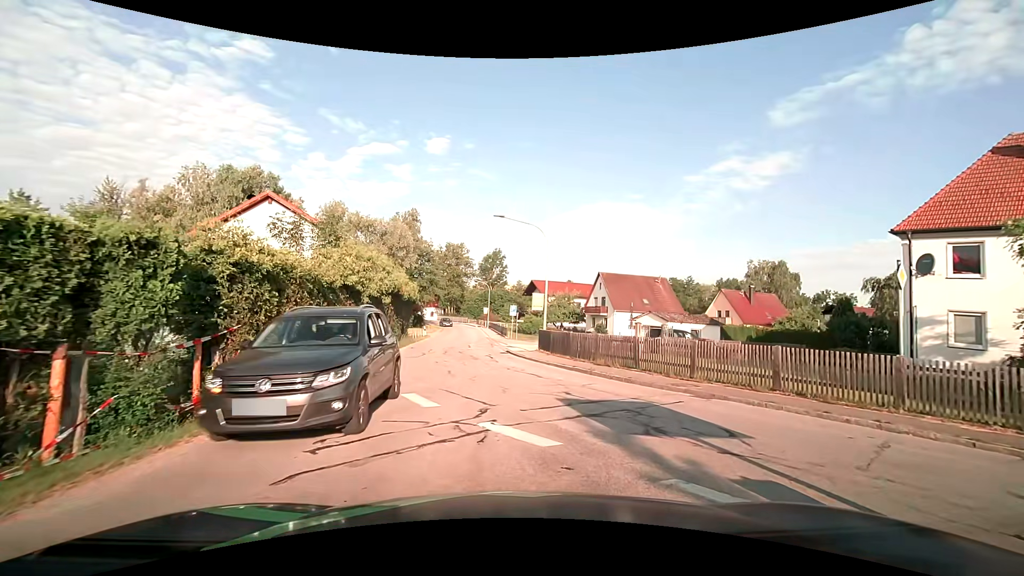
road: tertiary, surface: asphalt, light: Day
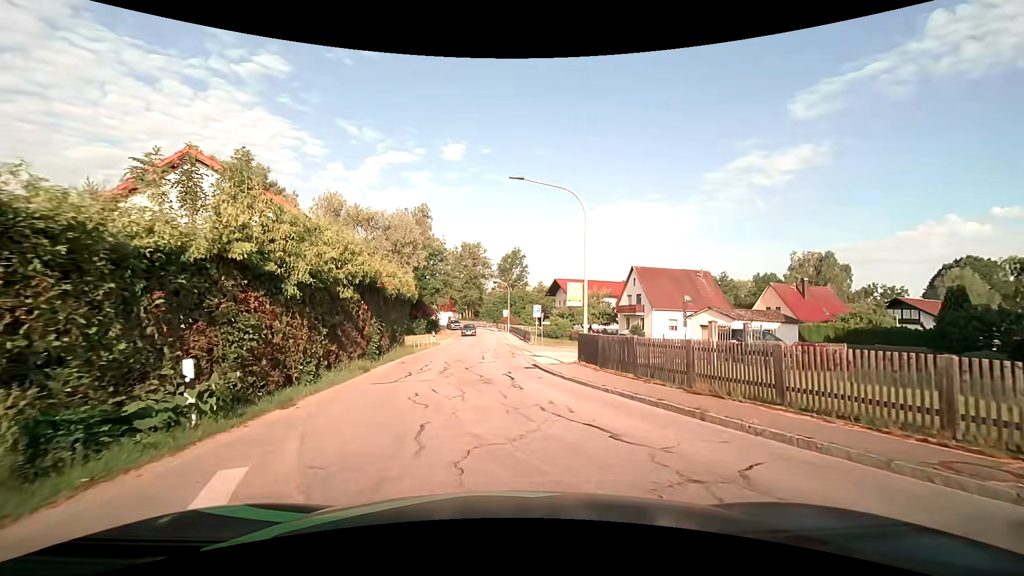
(0.0, +7.8) m; 0°
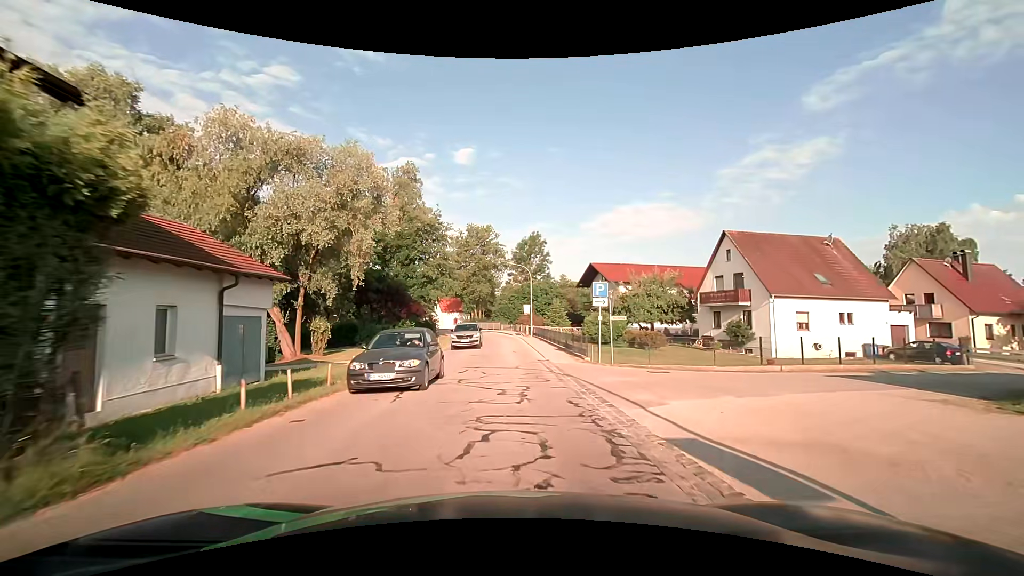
(-1.2, +21.3) m; -3°
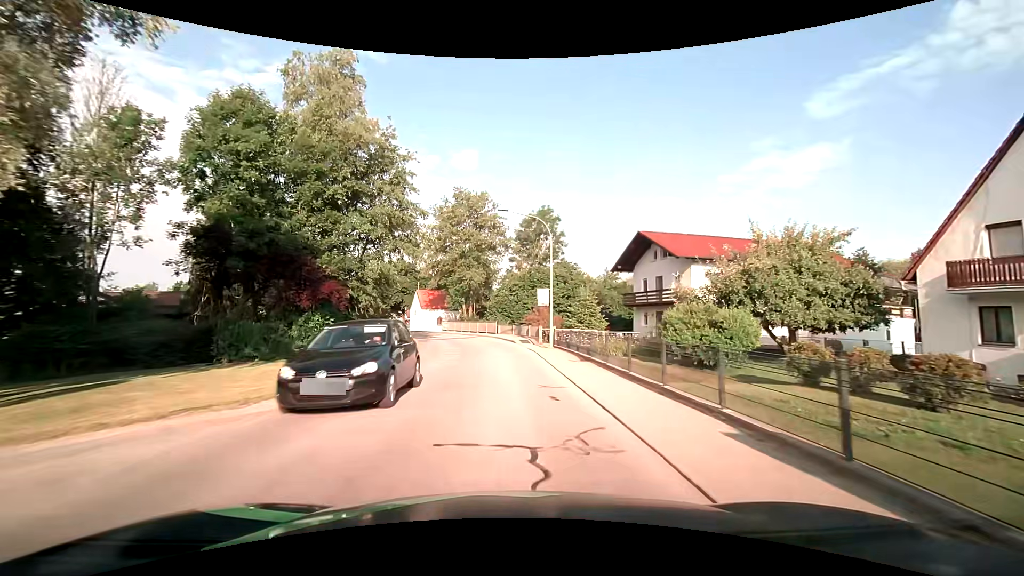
(+0.1, +22.8) m; 0°
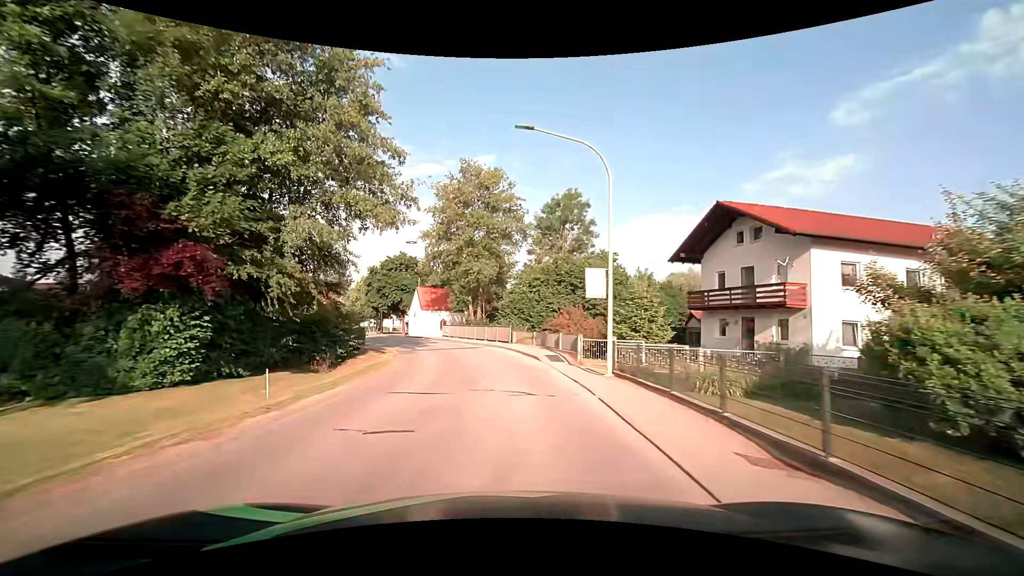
(-0.2, +12.1) m; -2°
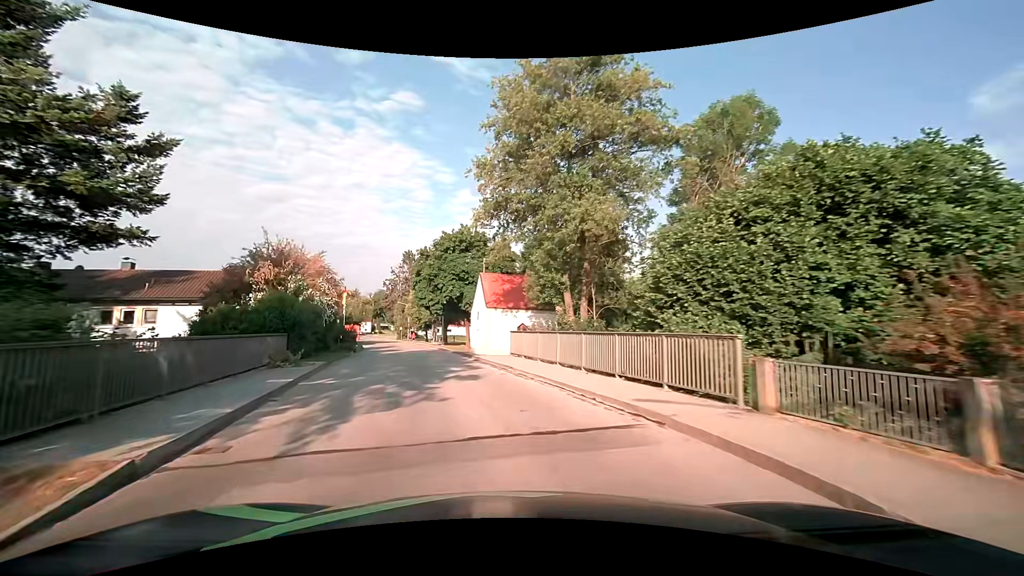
(-1.4, +24.2) m; -10°
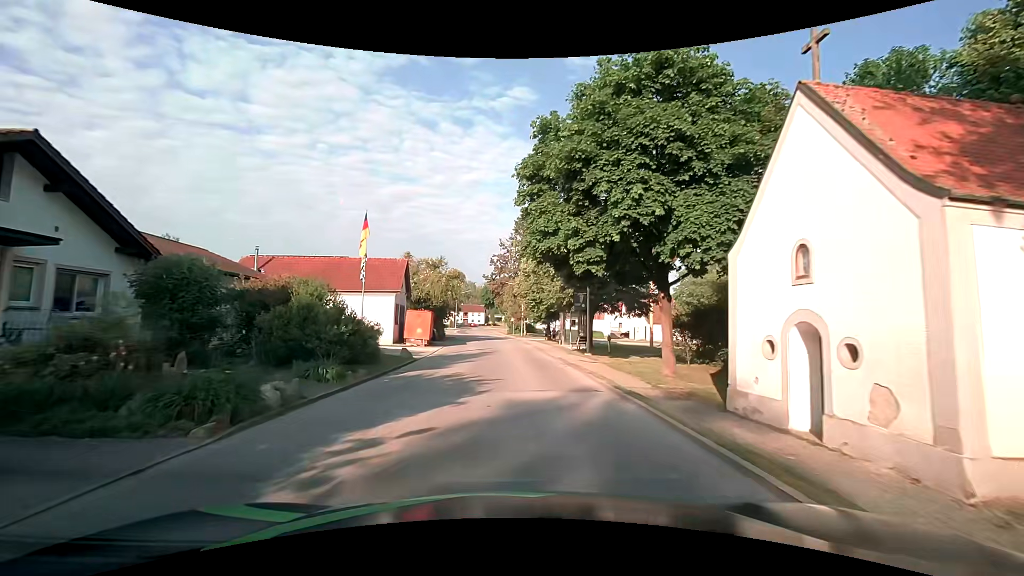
(-4.9, +29.5) m; -14°
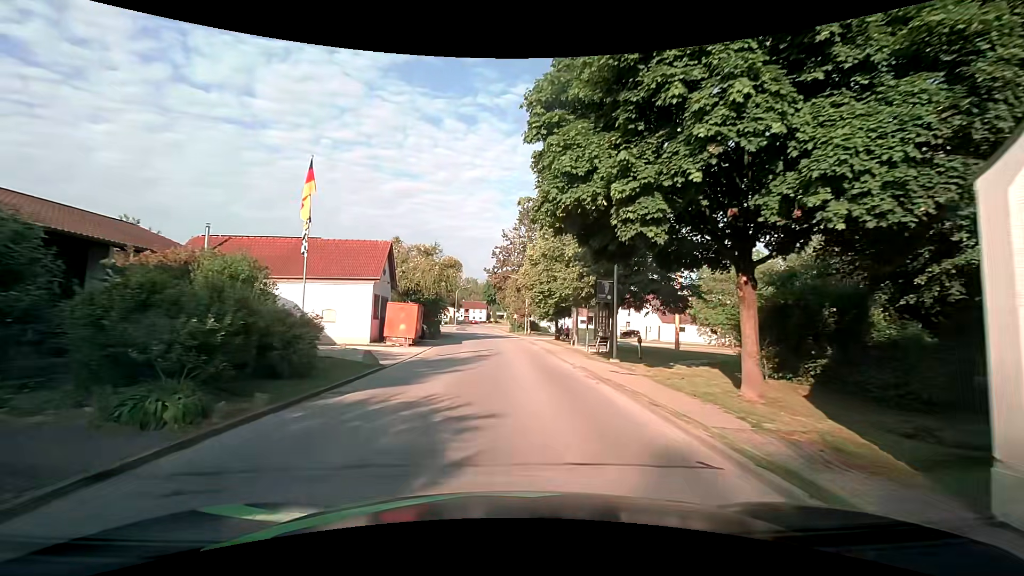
(0.0, +6.0) m; 0°
